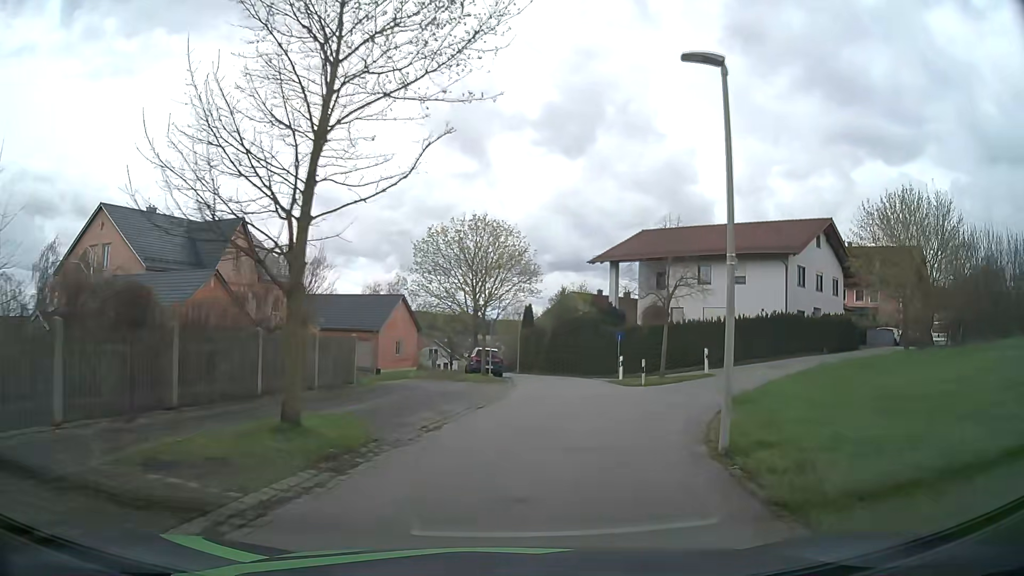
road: residential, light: Day
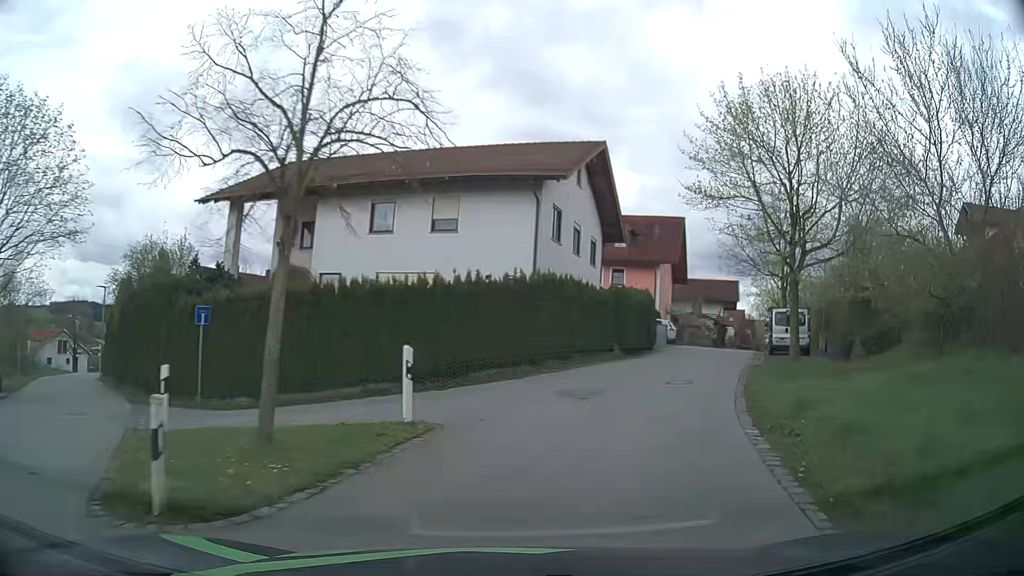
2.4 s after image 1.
(+4.3, +18.7) m; +28°
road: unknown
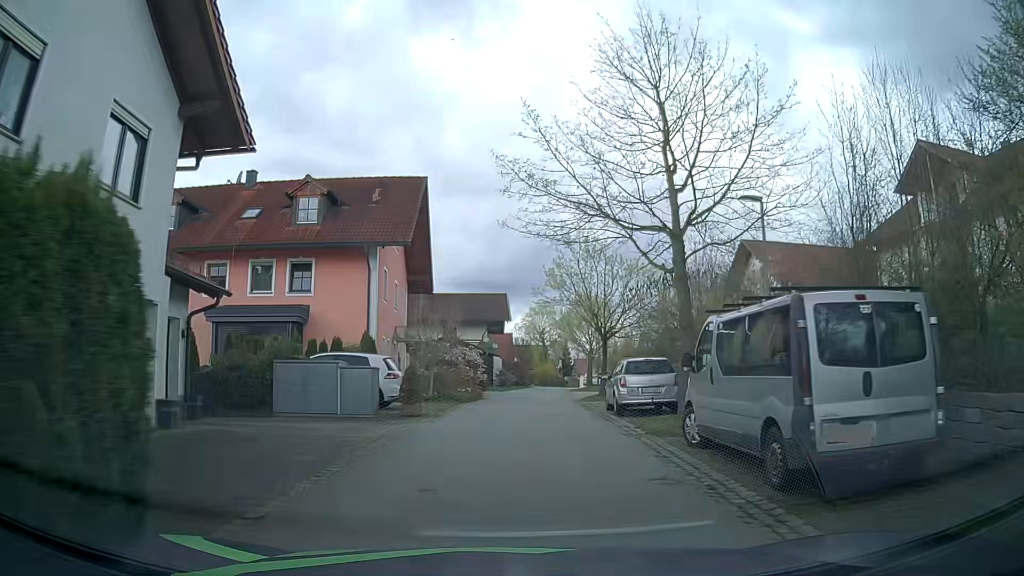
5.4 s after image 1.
(+6.5, +21.9) m; +23°
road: residential
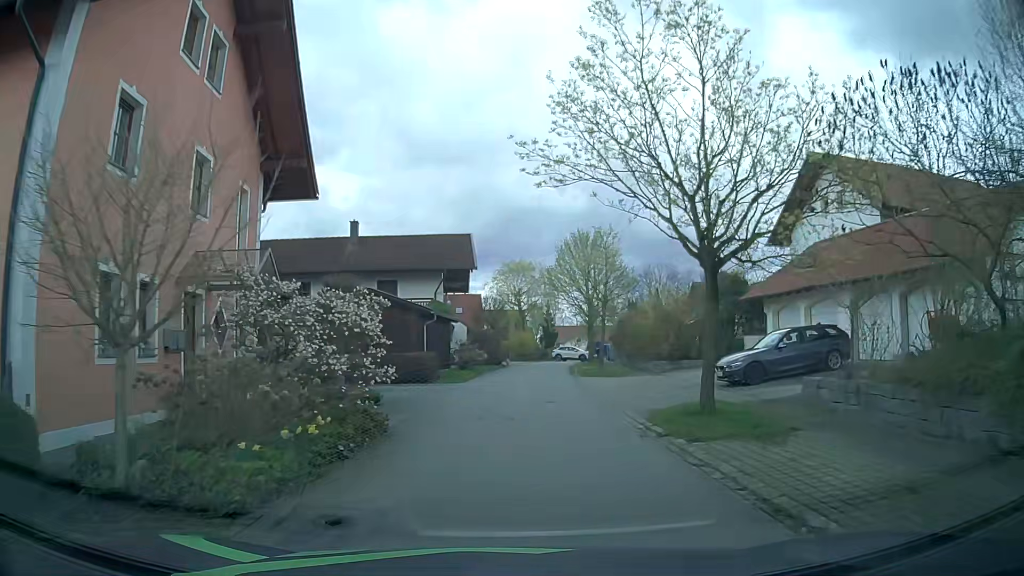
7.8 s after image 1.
(+0.3, +18.9) m; +2°
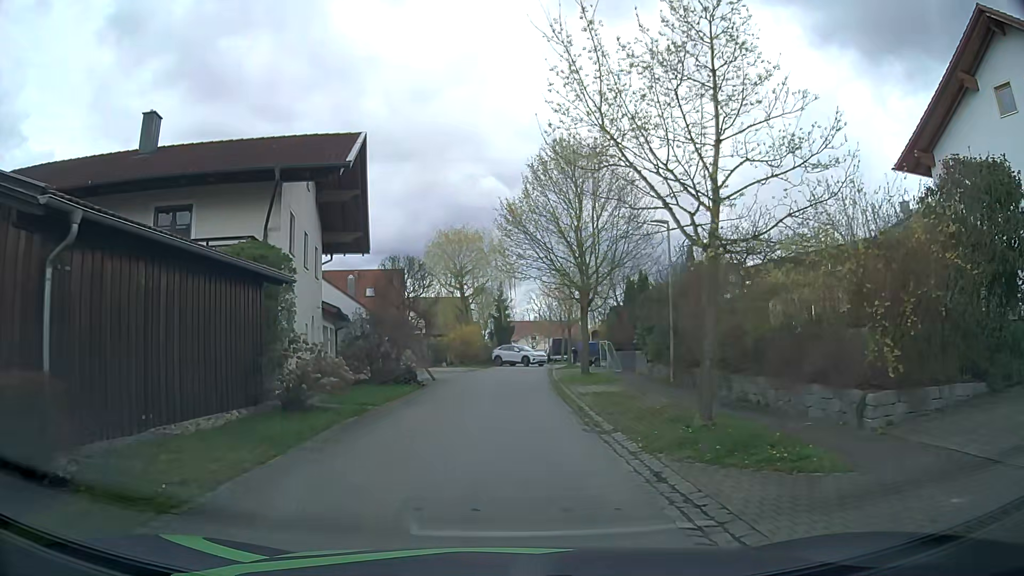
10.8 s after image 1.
(+0.8, +21.6) m; +5°
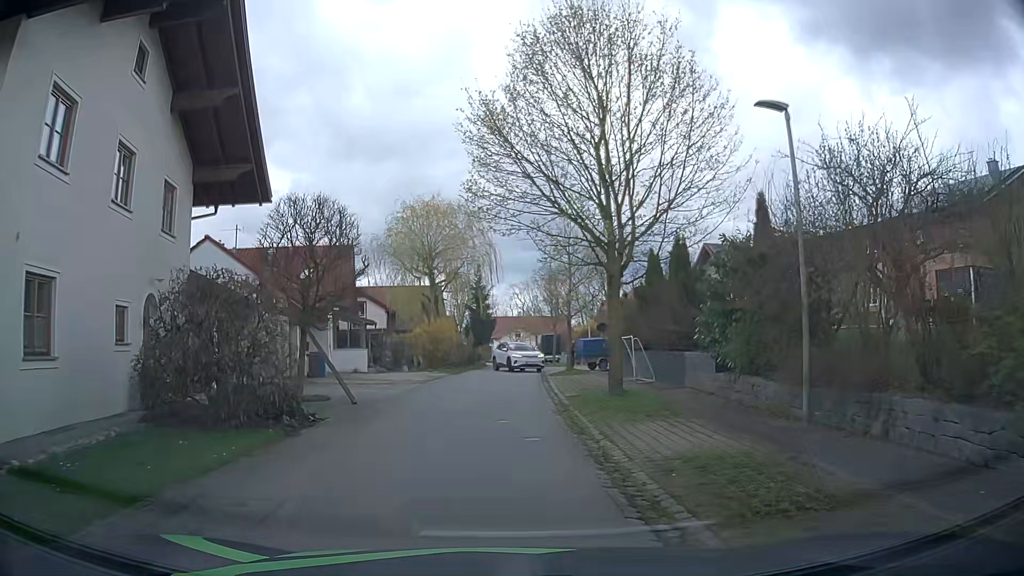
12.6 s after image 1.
(+0.2, +10.9) m; +3°
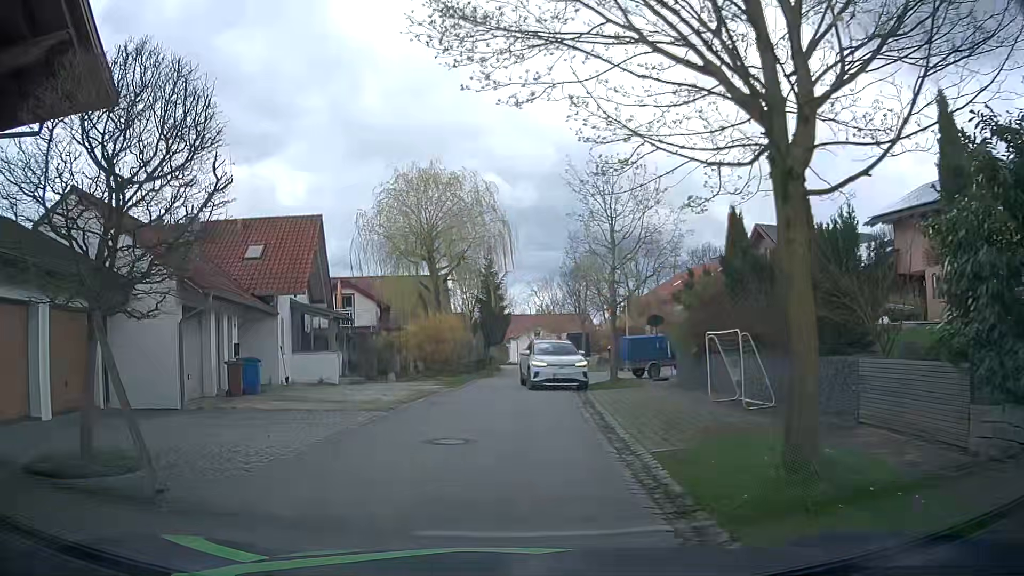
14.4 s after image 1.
(-0.2, +9.2) m; -3°
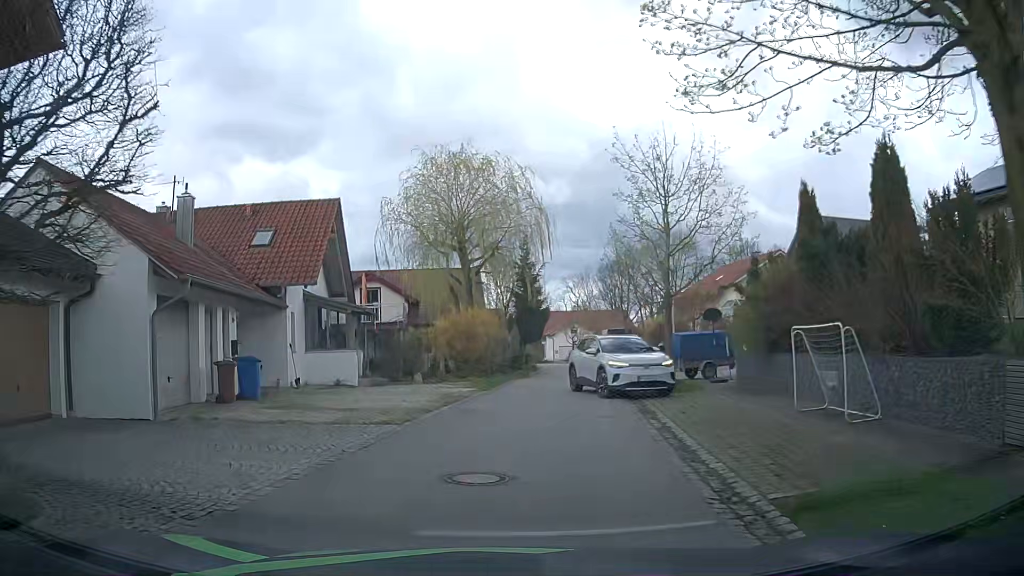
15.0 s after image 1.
(-0.1, +2.9) m; -4°
(0, +10) (+1, +20) (+3, +30) (+4, +40) (+5, +50) (+6, +60) (+6, +70) (+5, +80) (+2, +89) (-4, +97) m
